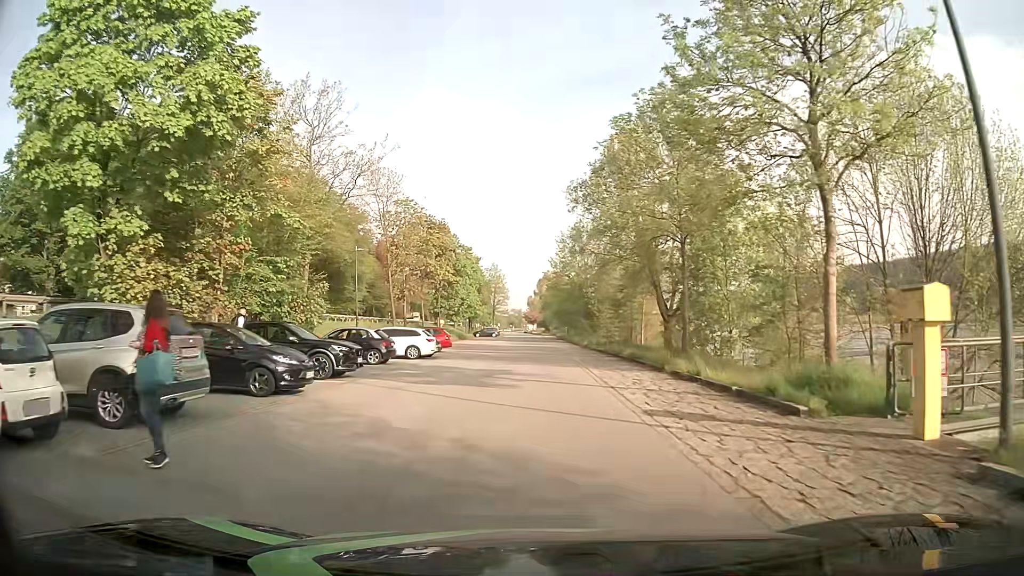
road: residential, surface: asphalt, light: Day
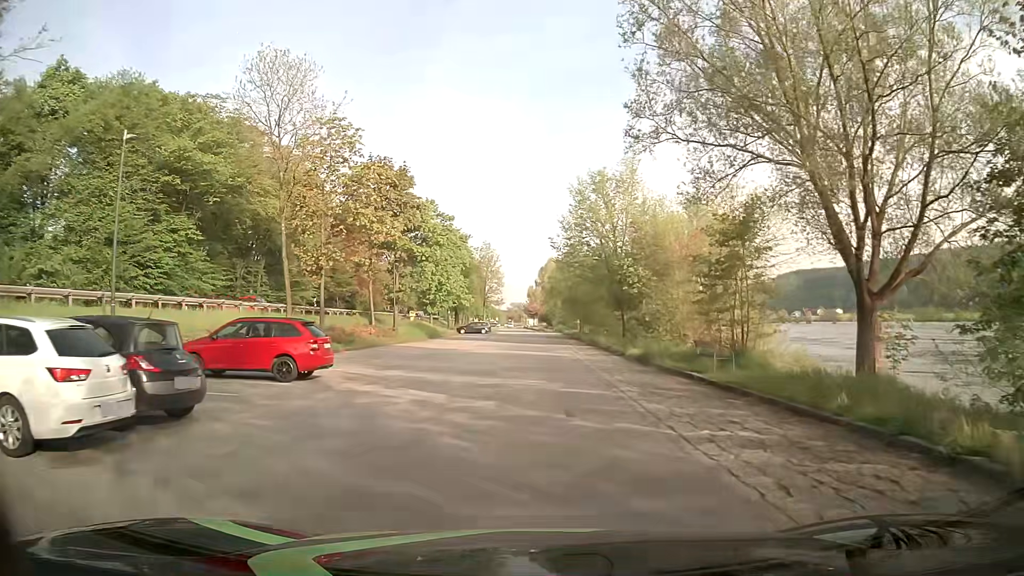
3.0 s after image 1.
(+0.2, +24.7) m; 0°
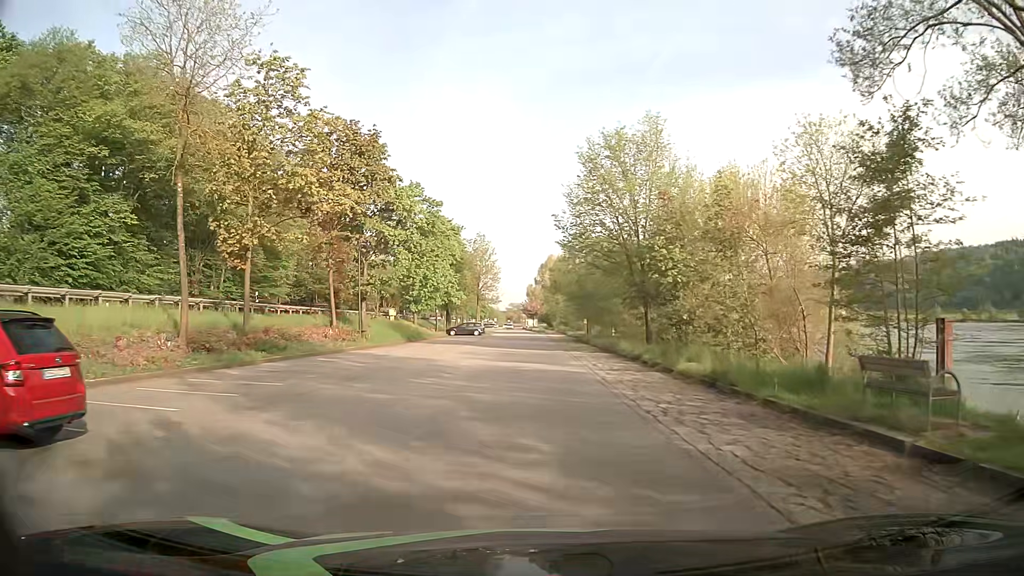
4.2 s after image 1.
(+0.1, +10.1) m; +1°
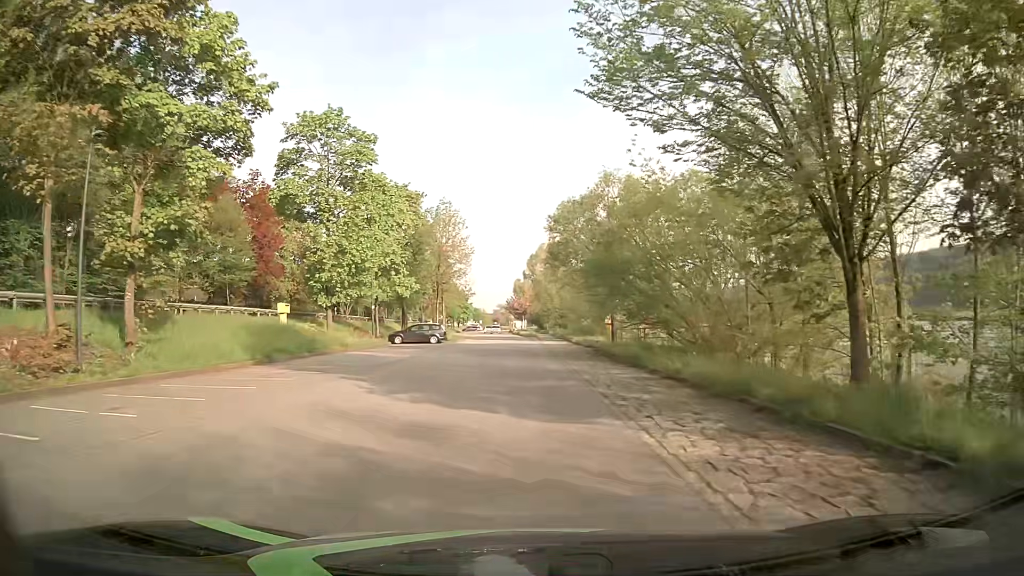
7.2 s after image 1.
(0.0, +26.0) m; +1°
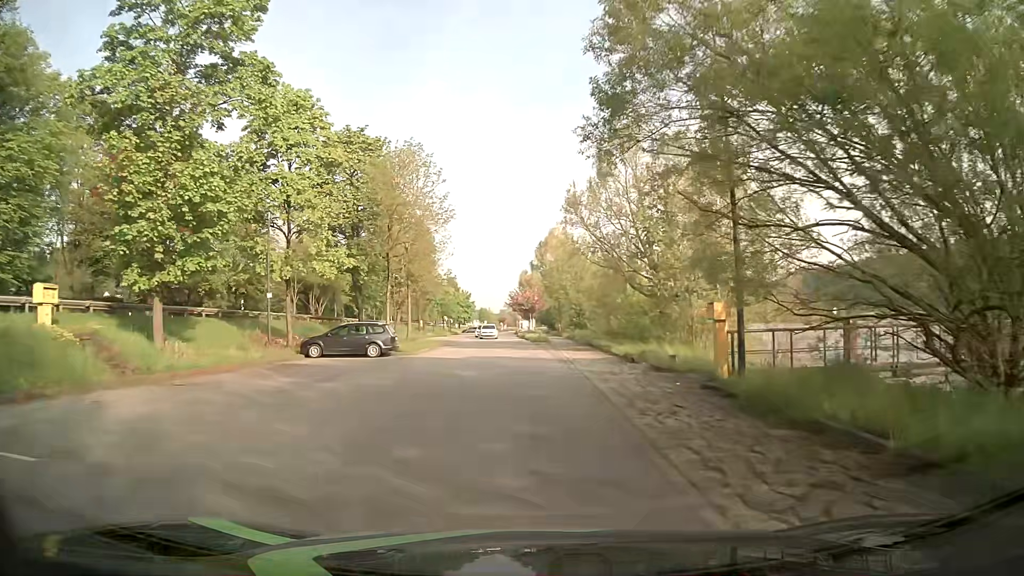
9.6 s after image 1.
(-0.2, +21.2) m; -1°
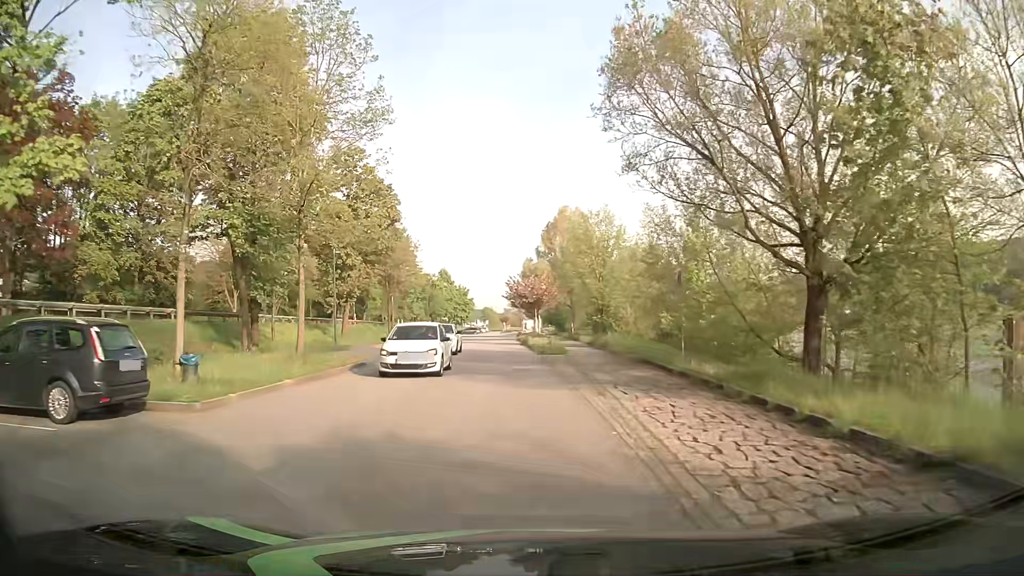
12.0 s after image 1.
(0.0, +20.8) m; 0°
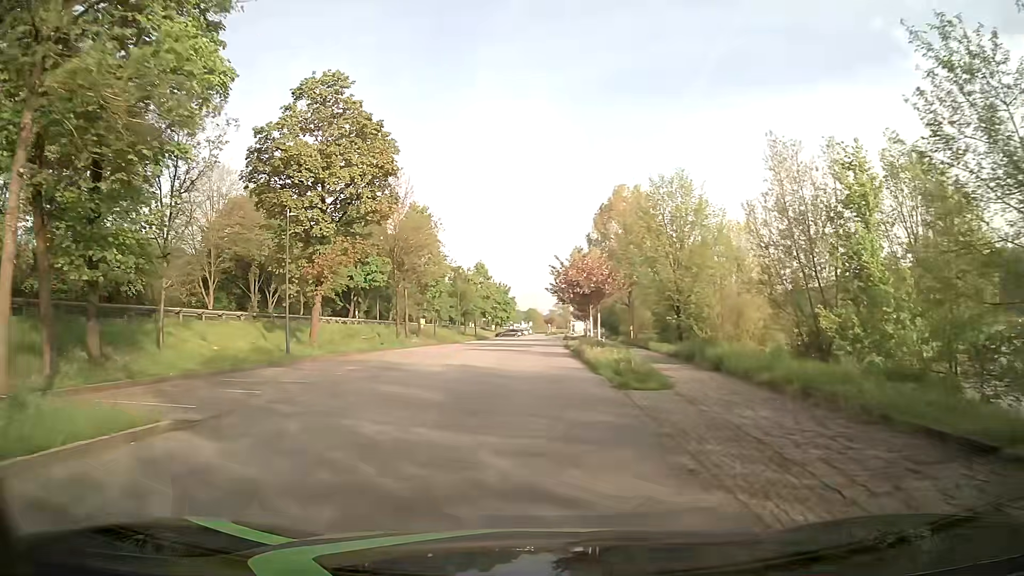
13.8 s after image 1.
(-0.5, +15.3) m; -4°
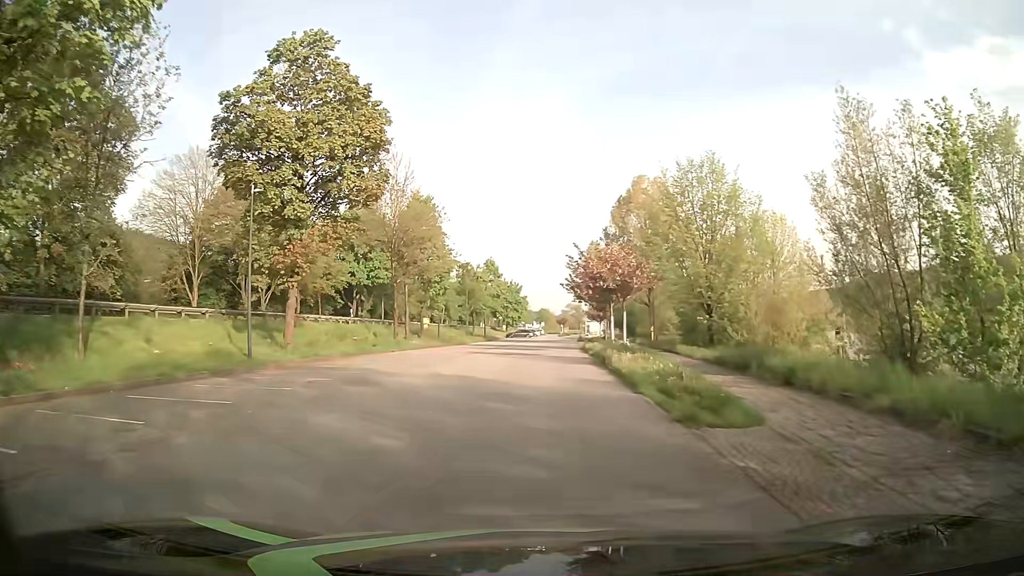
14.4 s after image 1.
(-0.1, +5.2) m; -1°
(0, +10) (0, +20) (0, +30) (+1, +40) (+1, +50) (+2, +60) (+3, +70) (+3, +80) (+4, +90) (+5, +100) m
